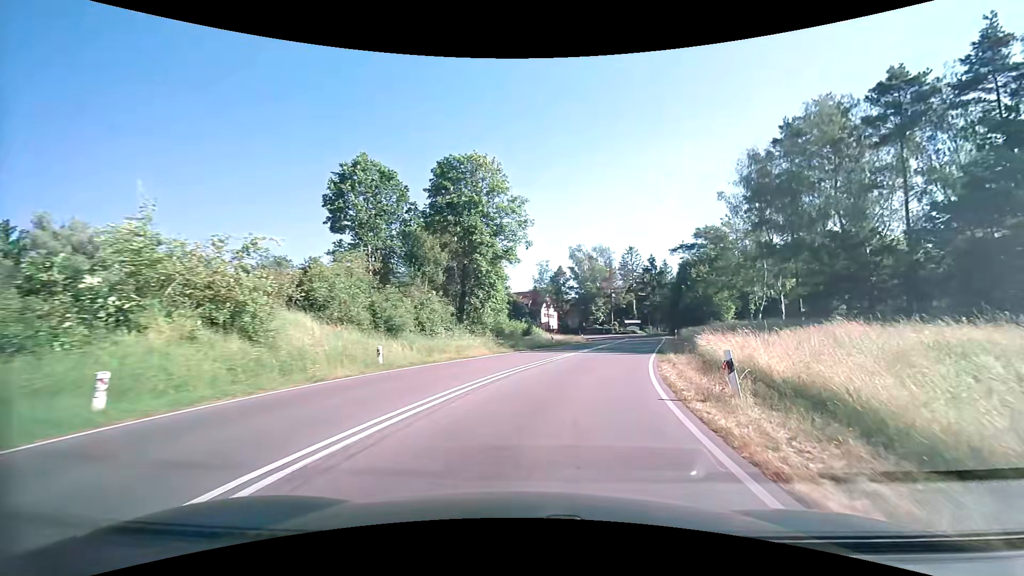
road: secondary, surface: asphalt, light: Day
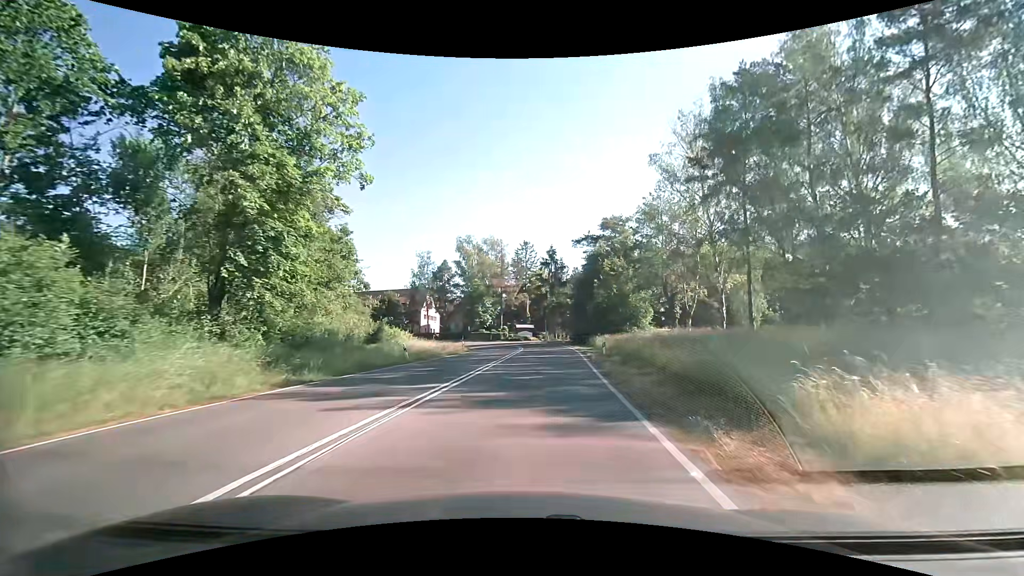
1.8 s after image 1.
(+2.6, +18.1) m; +13°
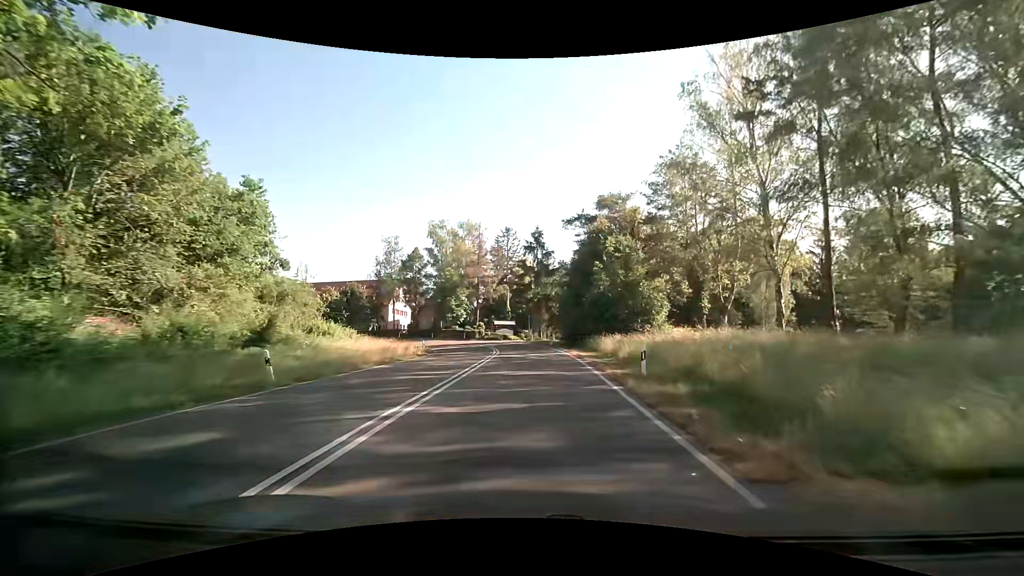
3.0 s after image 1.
(+0.3, +12.7) m; +2°
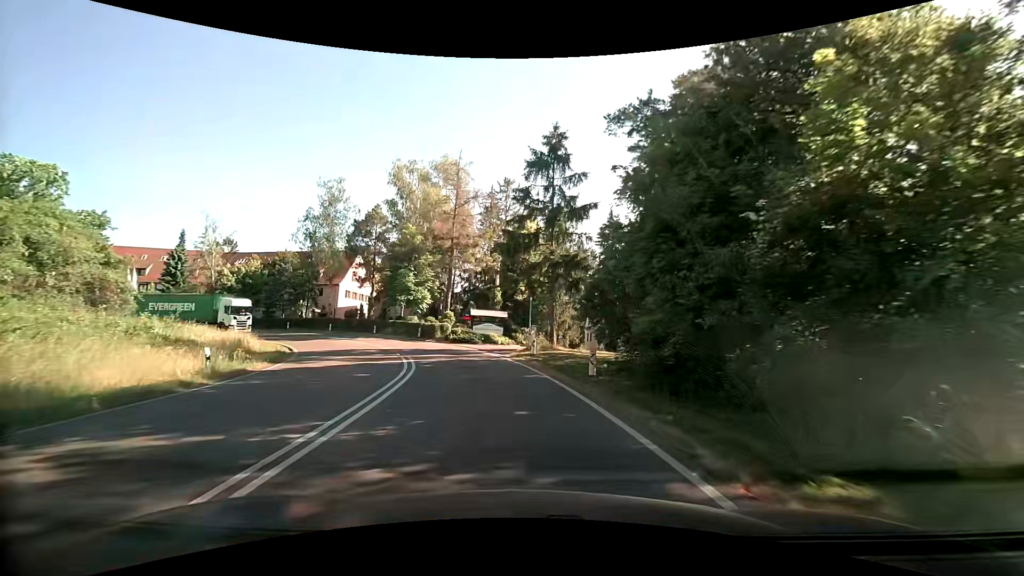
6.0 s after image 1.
(+0.5, +30.7) m; 0°
(-1, +10) (-2, +20) (-5, +29) (-10, +38) (-16, +46) (-23, +53) (-32, +58) (-41, +62) (-51, +63) (-61, +62) m
